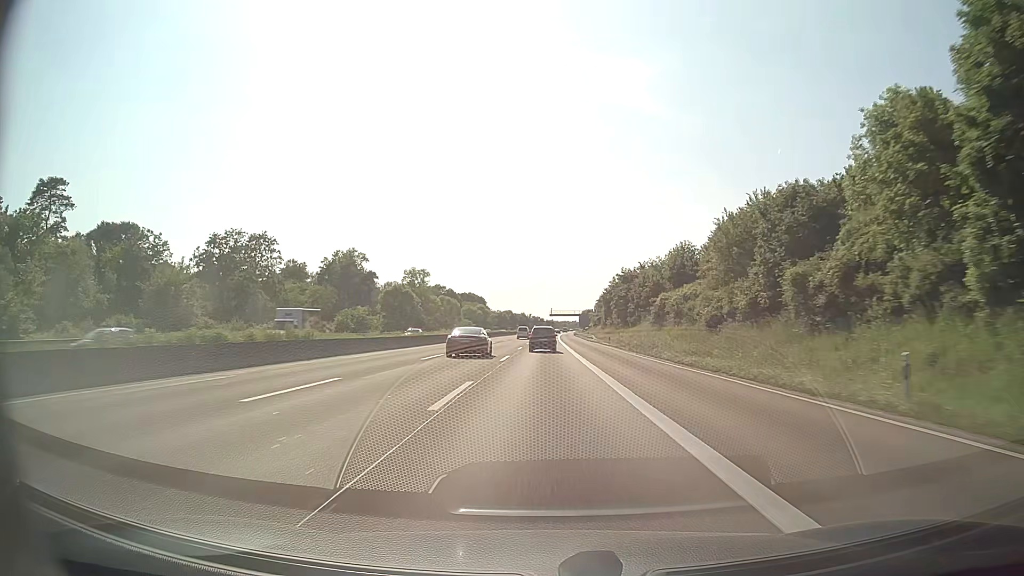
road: motorway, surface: asphalt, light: Day
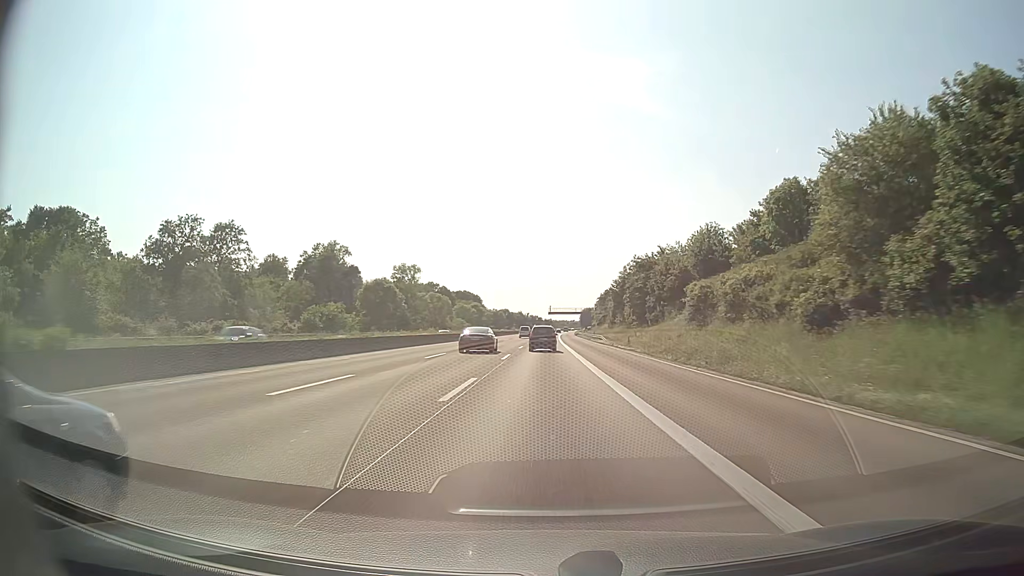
(0.0, +16.7) m; 0°
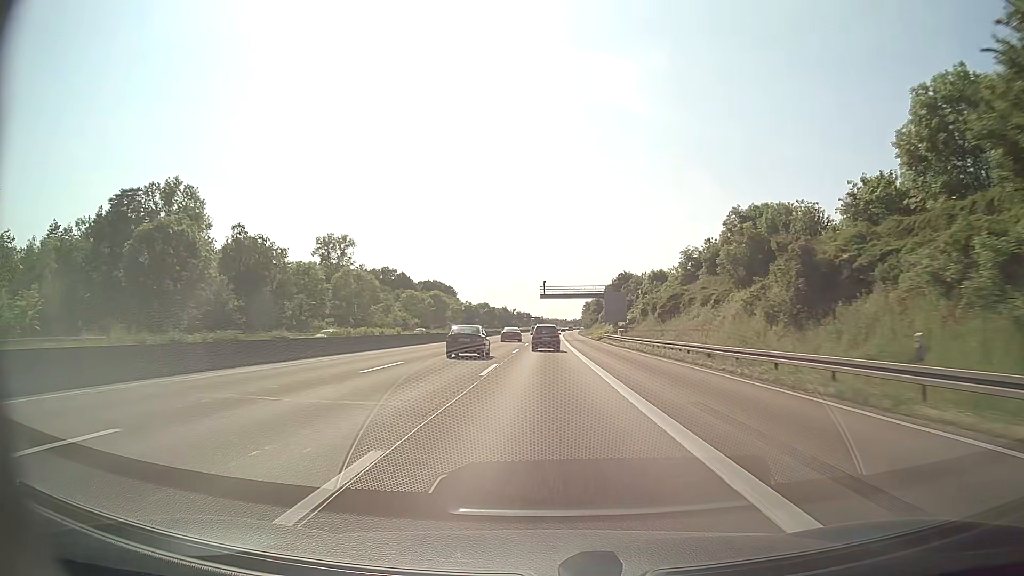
(+0.5, +83.3) m; +1°
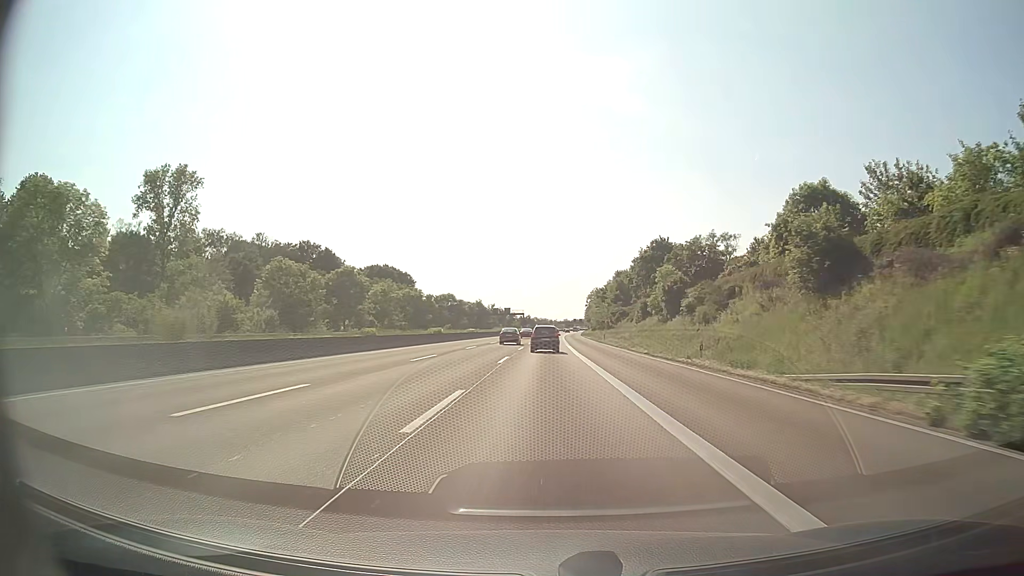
(+0.8, +82.5) m; +1°
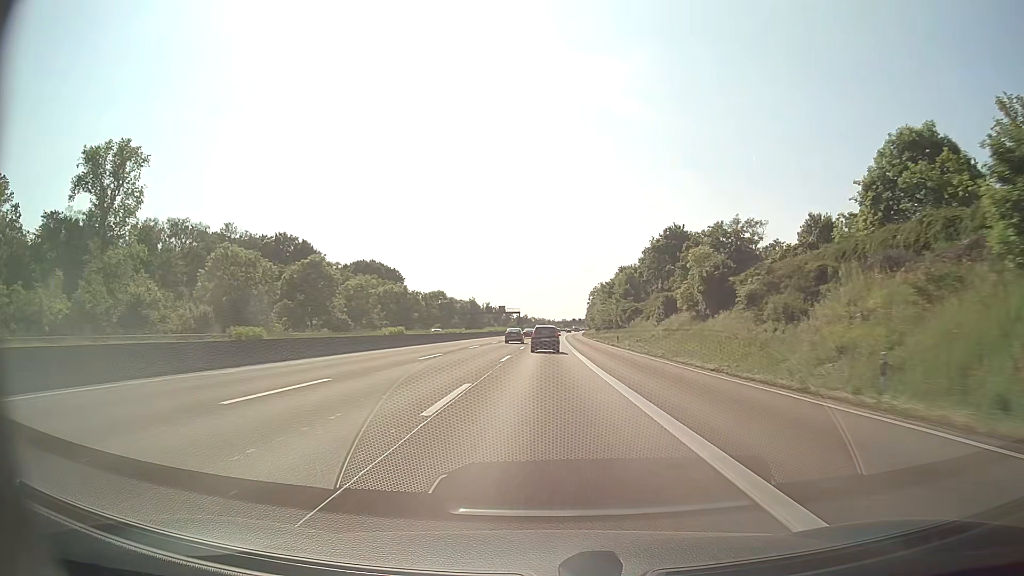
(0.0, +16.4) m; 0°
(0, +10) (0, +20) (0, +30) (0, +40) (0, +50) (+1, +60) (+1, +70) (+1, +80) (+1, +90) (+2, +100) m
